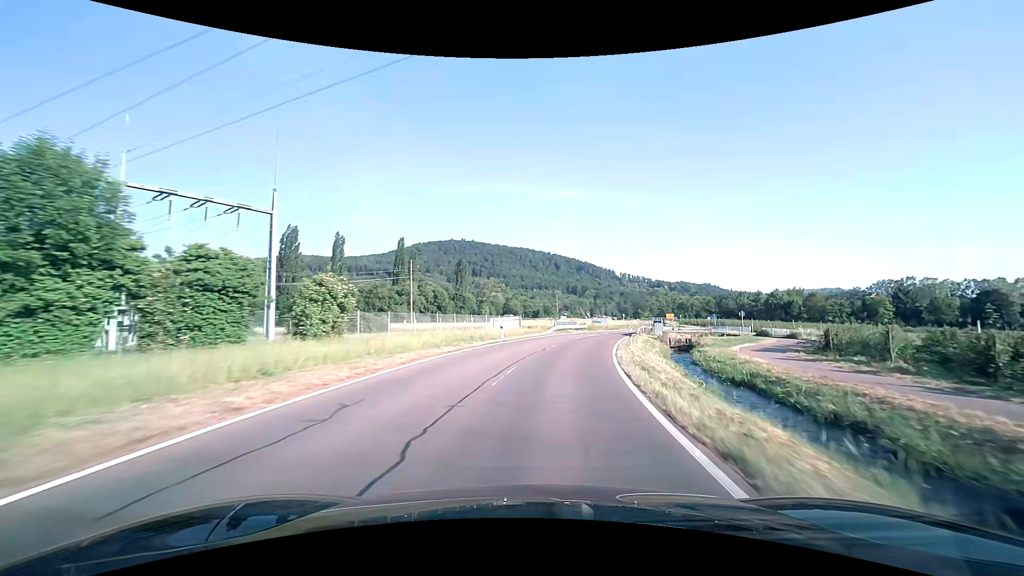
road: tertiary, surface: asphalt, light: Day
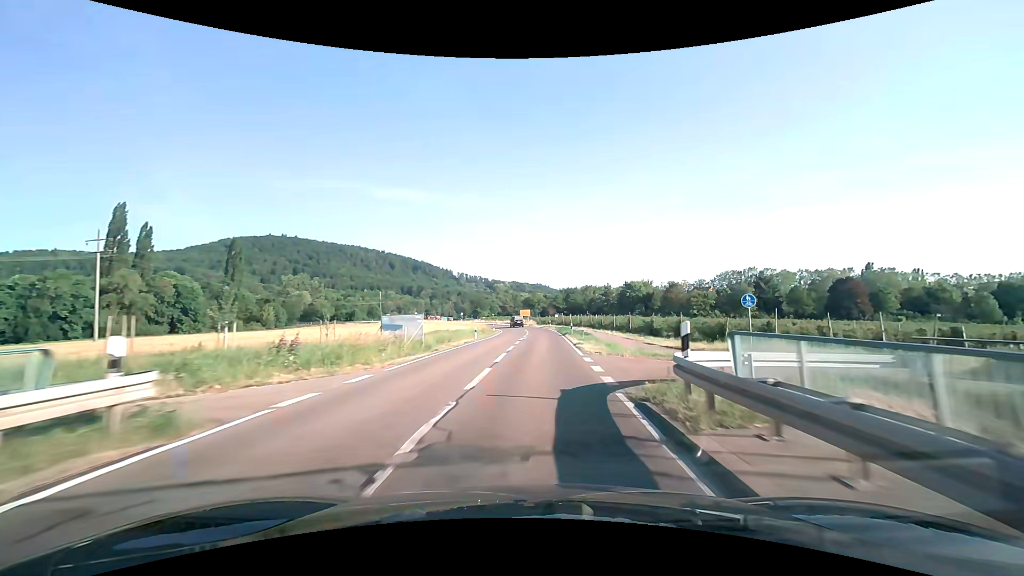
(+9.4, +52.5) m; +18°
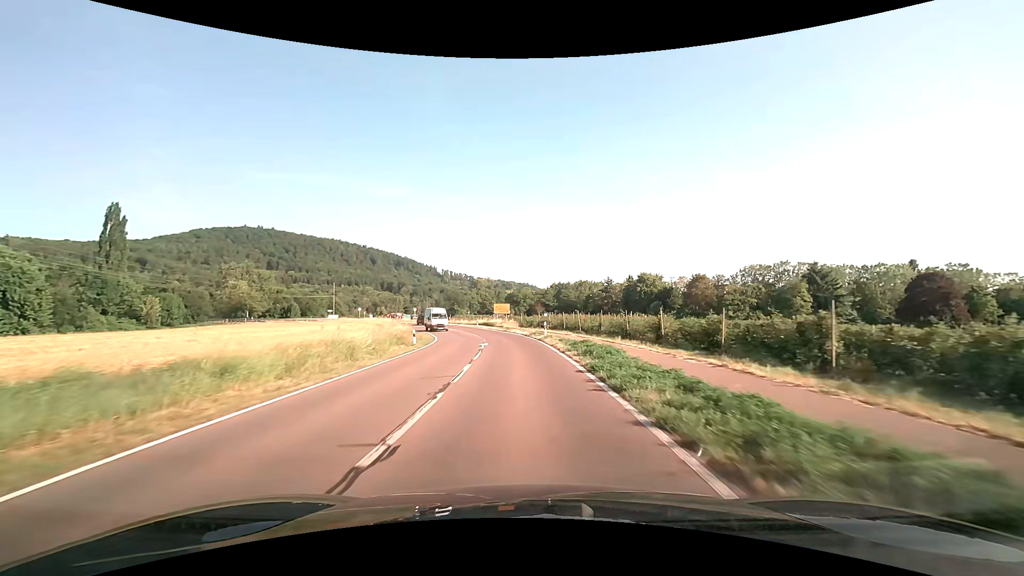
(+1.2, +41.2) m; +2°
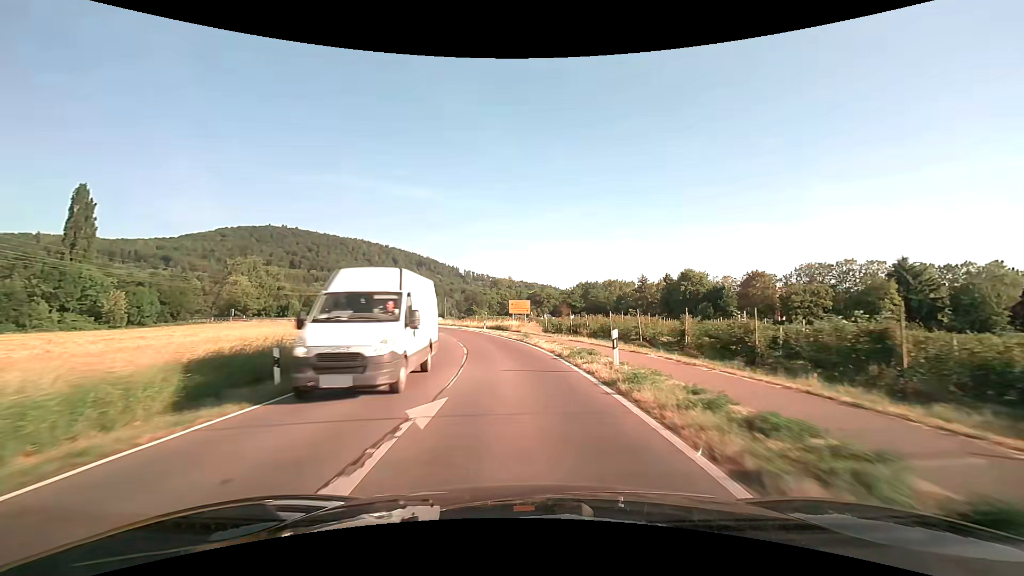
(-0.4, +19.1) m; -3°
(0, +10) (-1, +20) (-2, +30) (-4, +40) (-7, +49) (-10, +59) (-14, +68) (-19, +77) (-24, +85) (-30, +93) m
